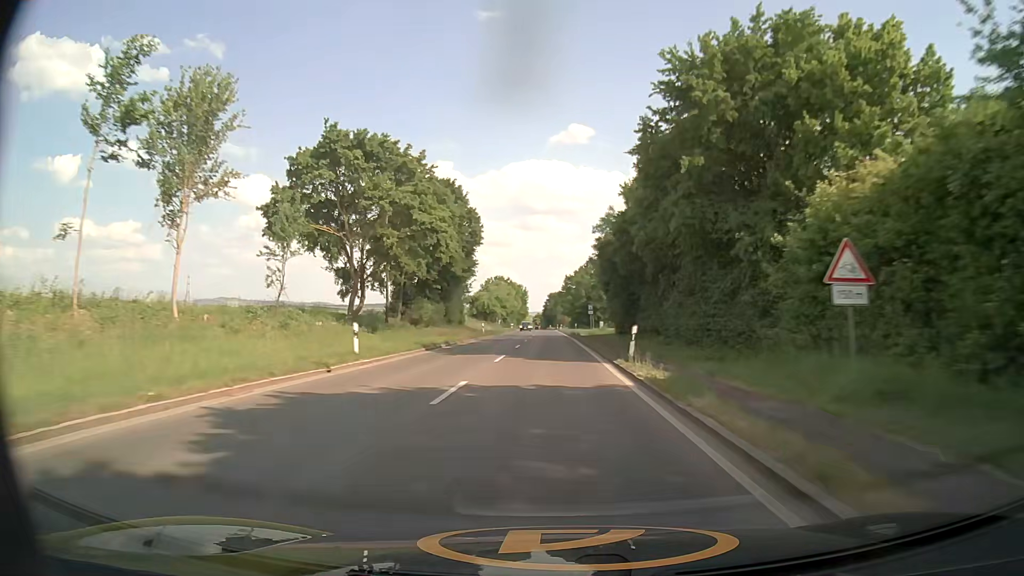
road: secondary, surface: asphalt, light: Day
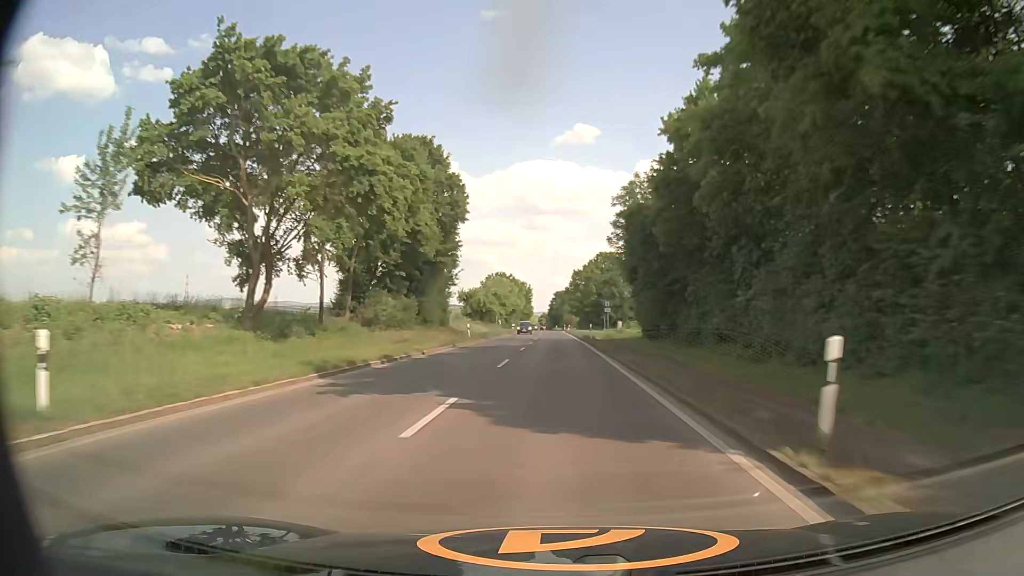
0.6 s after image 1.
(-0.1, +14.8) m; -1°
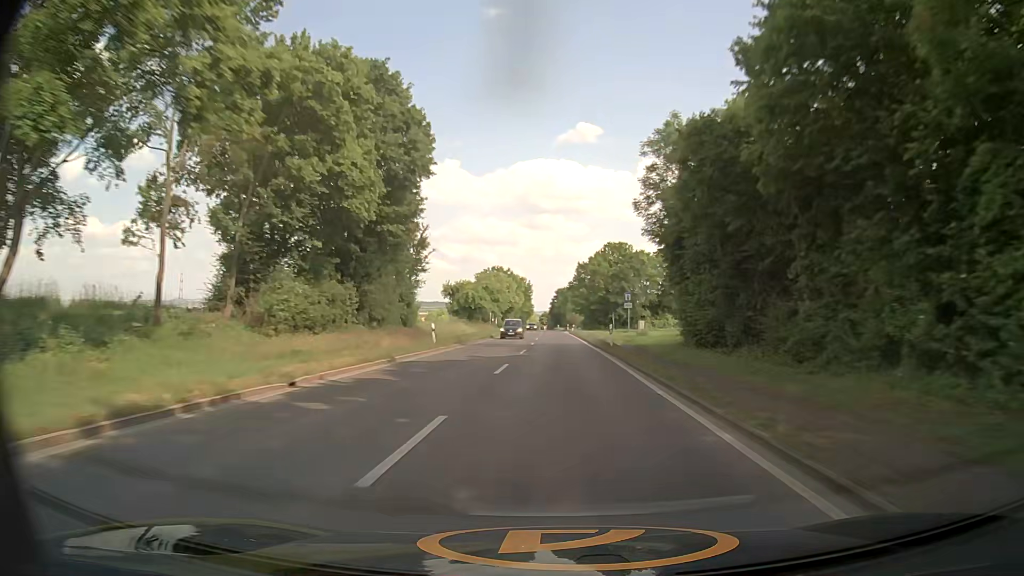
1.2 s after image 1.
(-0.1, +14.7) m; 0°
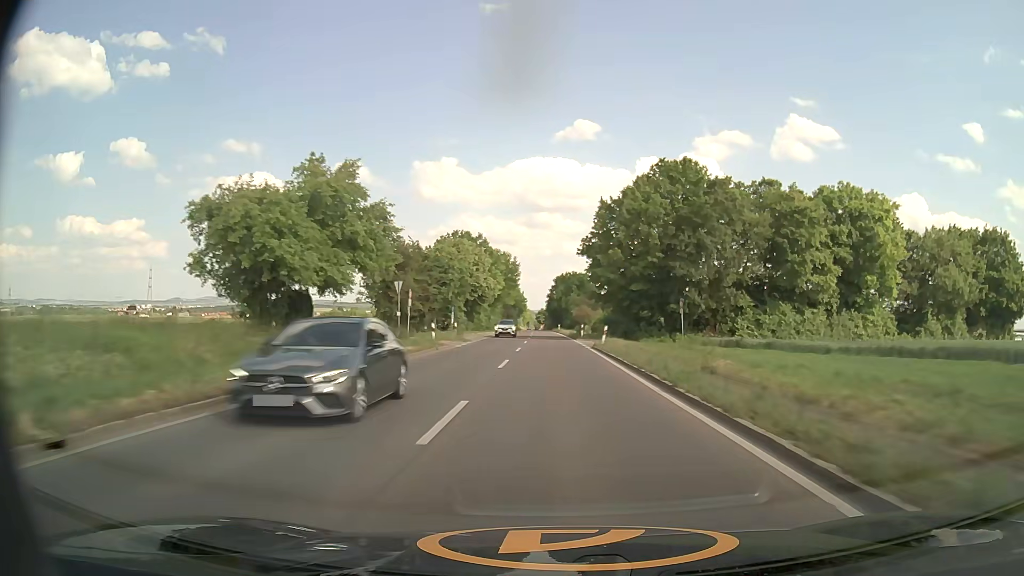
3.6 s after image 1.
(+0.3, +58.0) m; 0°
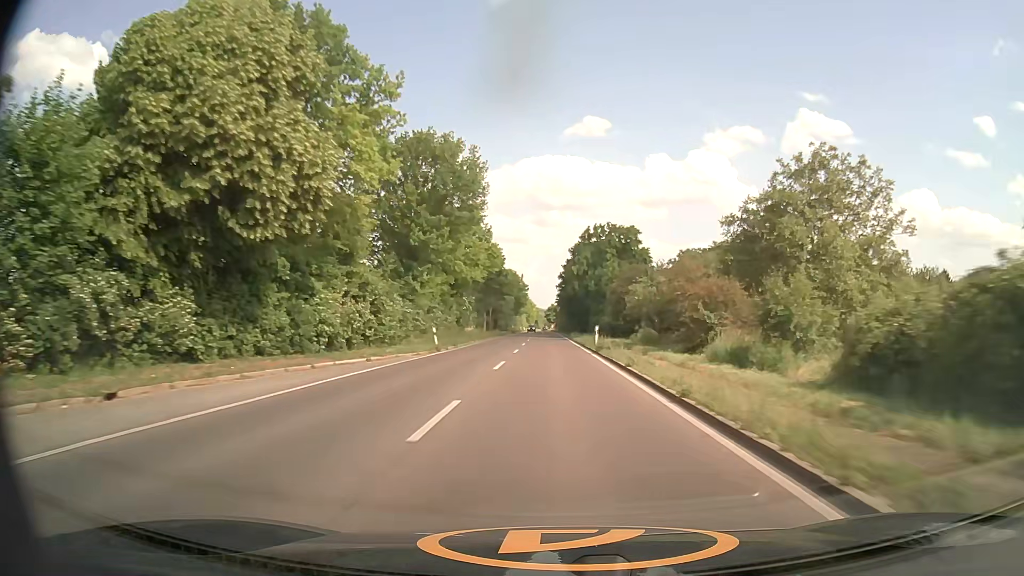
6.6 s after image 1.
(-0.6, +71.7) m; -1°
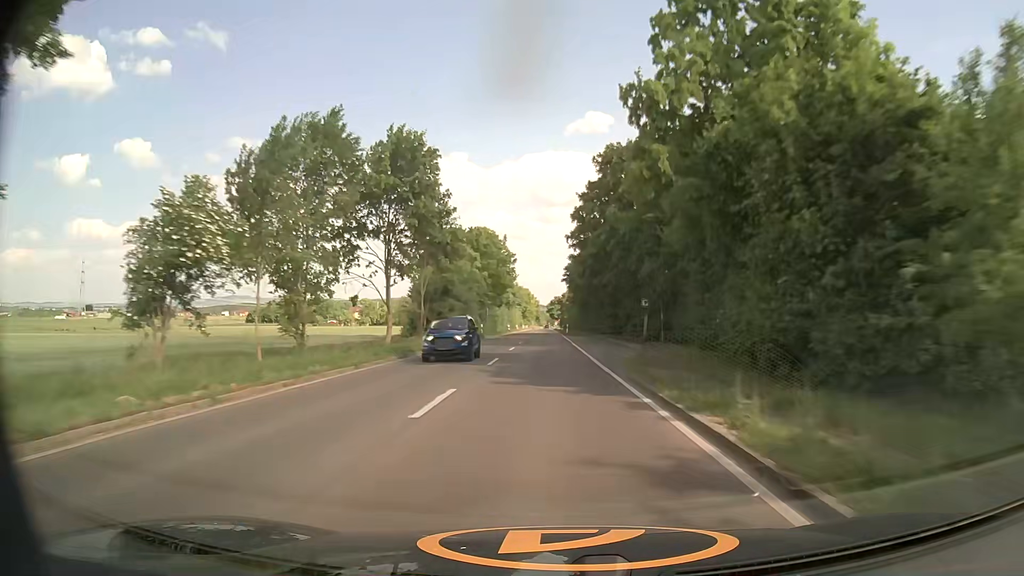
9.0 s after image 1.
(+0.1, +58.2) m; 0°
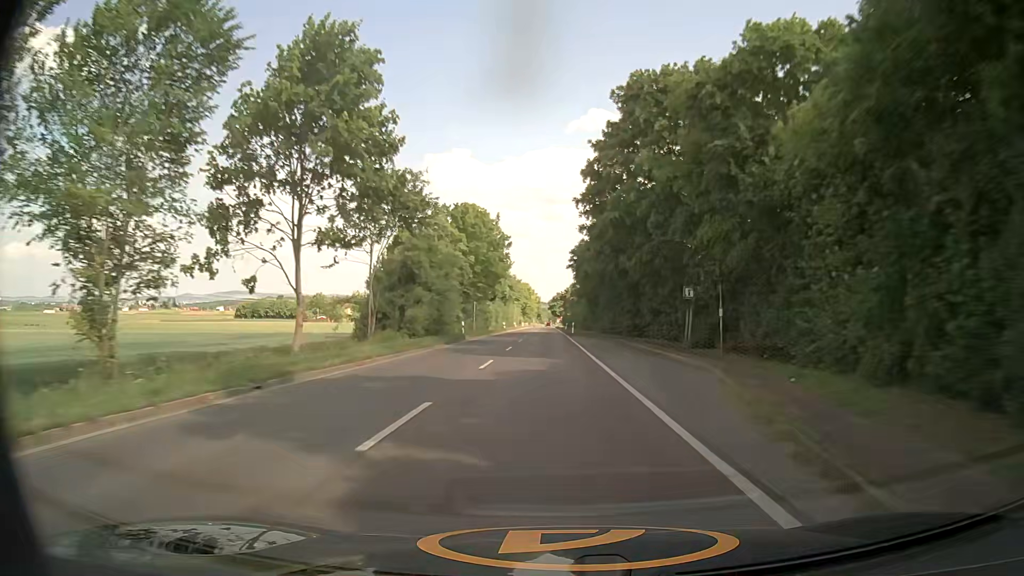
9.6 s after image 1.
(-0.1, +14.6) m; 0°
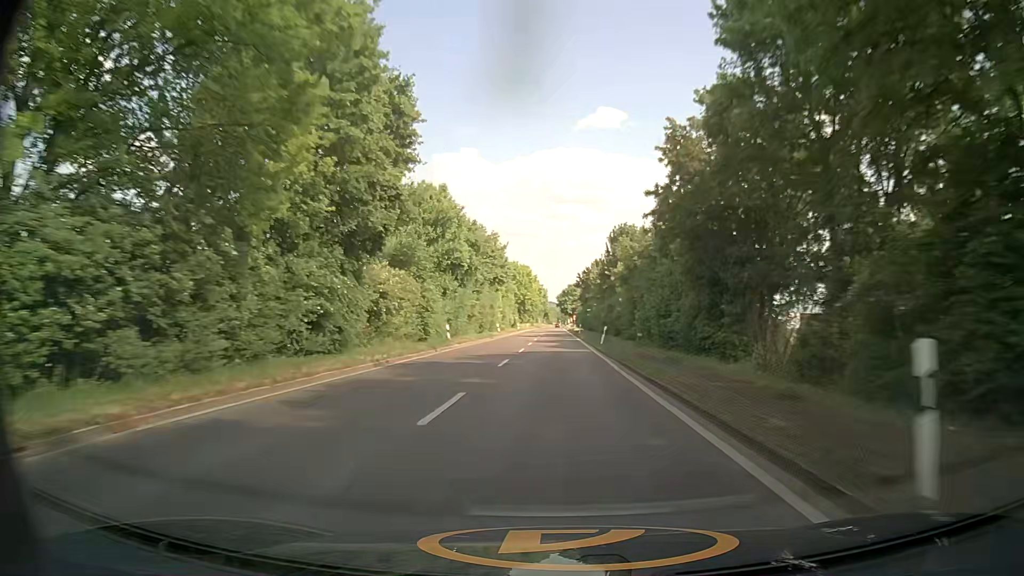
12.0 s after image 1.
(-0.3, +58.1) m; 0°
(0, +10) (0, +20) (0, +30) (0, +40) (0, +50) (0, +60) (0, +70) (0, +80) (0, +90) (0, +100) m
